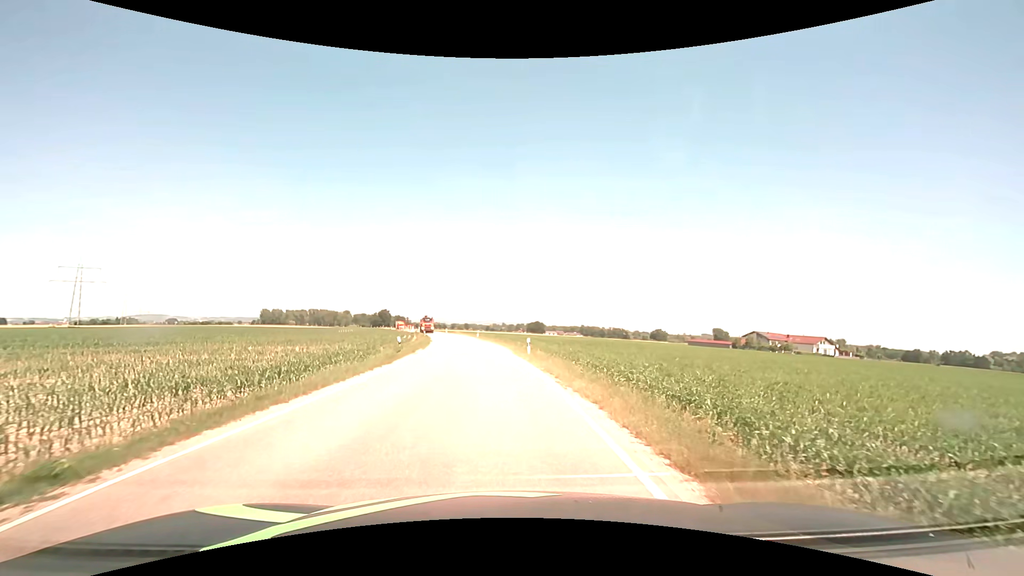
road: secondary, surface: asphalt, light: Day
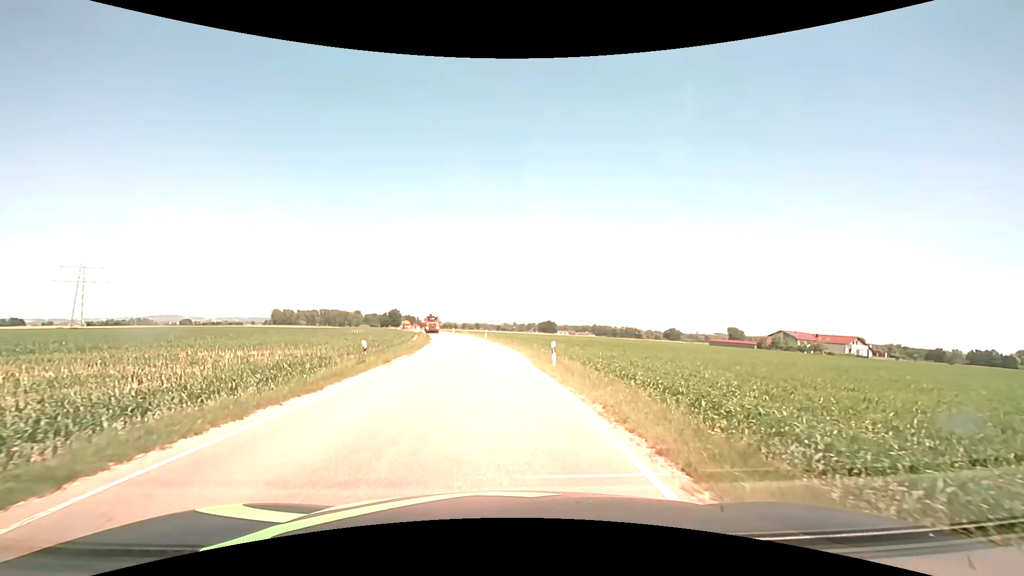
(-0.1, +8.9) m; -1°
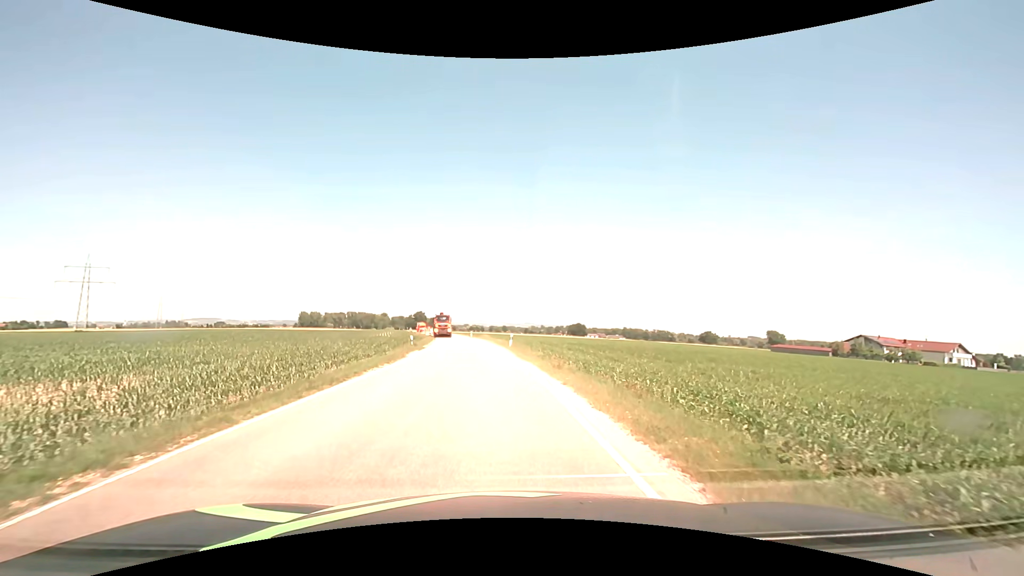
(-0.6, +22.2) m; -3°
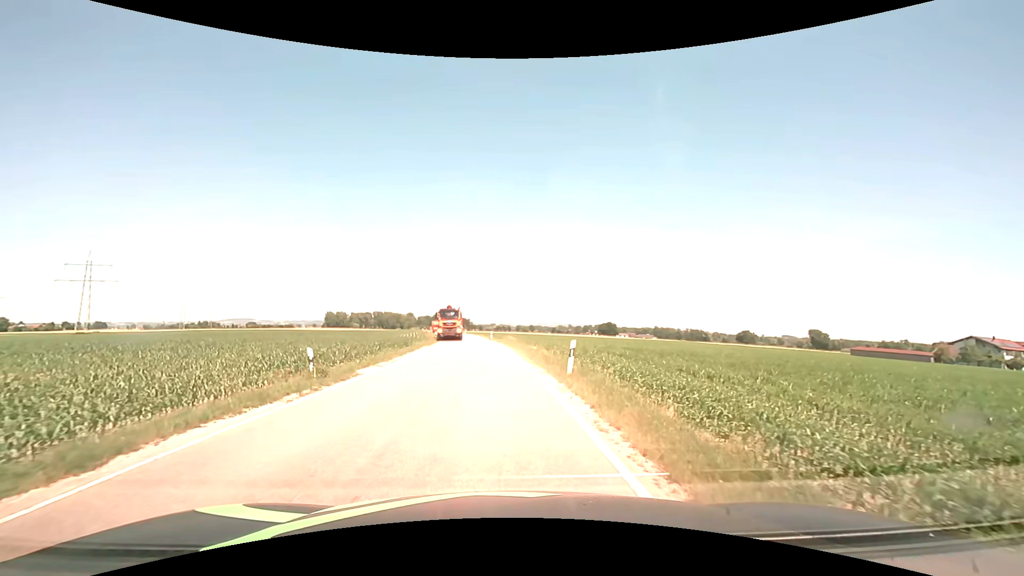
(-0.5, +22.3) m; -3°
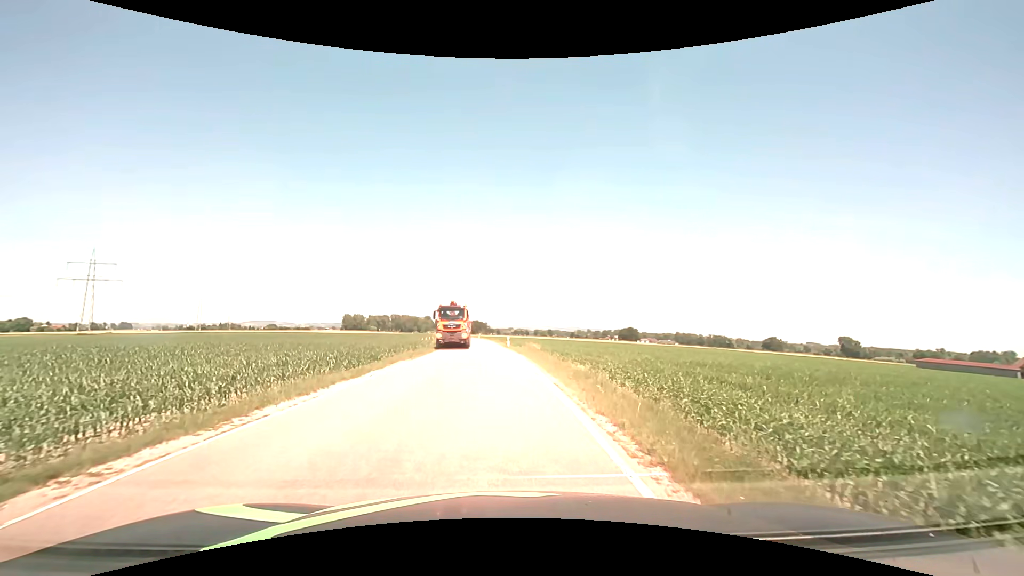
(-0.3, +13.4) m; -2°
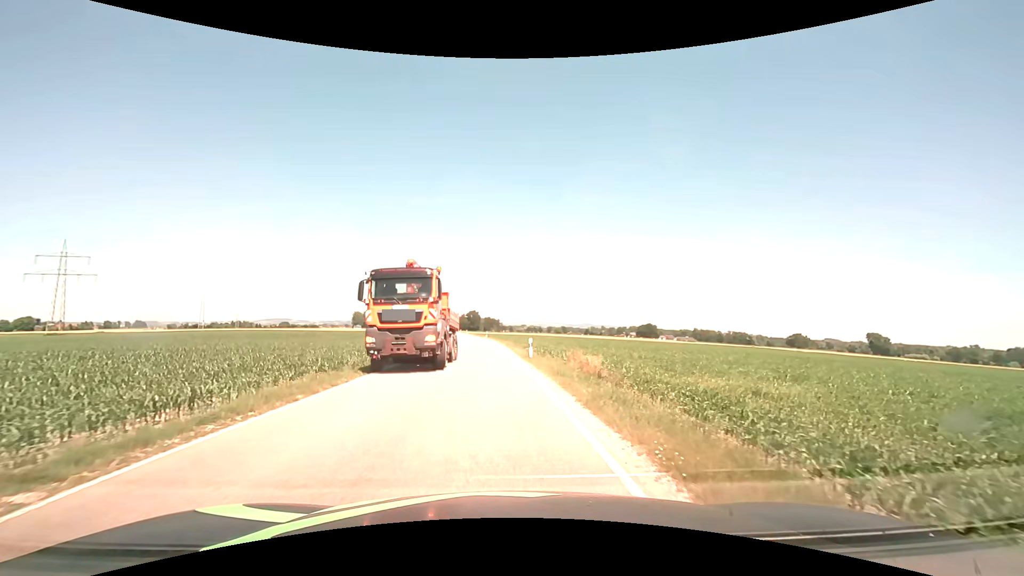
(-0.3, +22.3) m; -1°
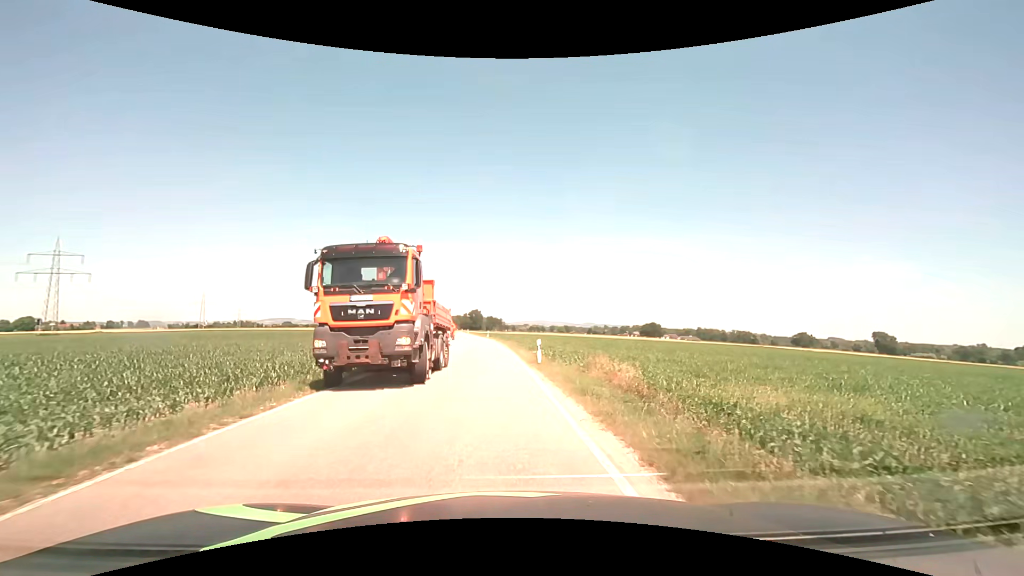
(0.0, +4.5) m; 0°
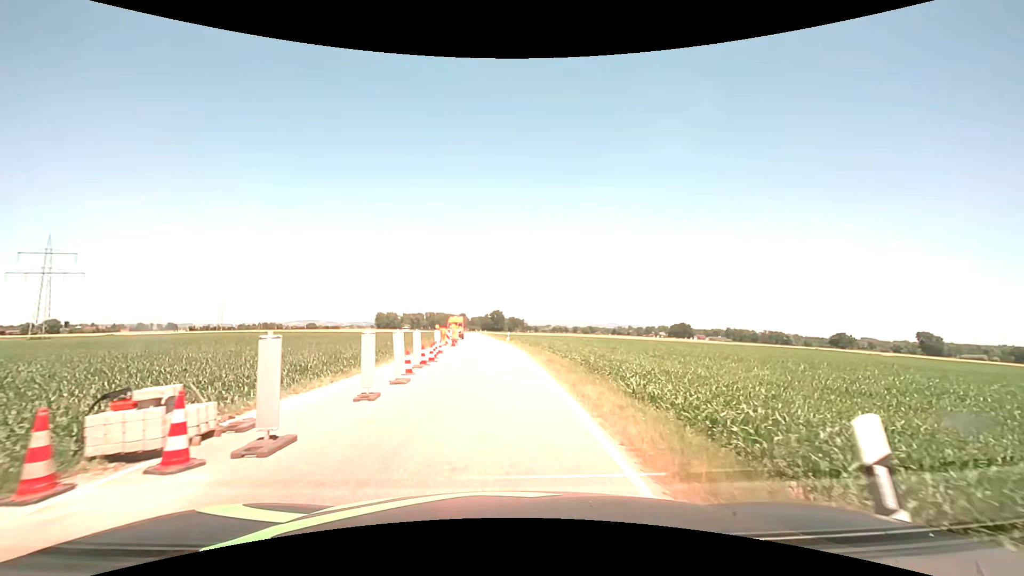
(-0.3, +18.1) m; -3°
(0, +10) (0, +20) (-1, +30) (-1, +40) (-2, +50) (-2, +60) (-3, +70) (-4, +80) (-5, +90) (-6, +100) m
